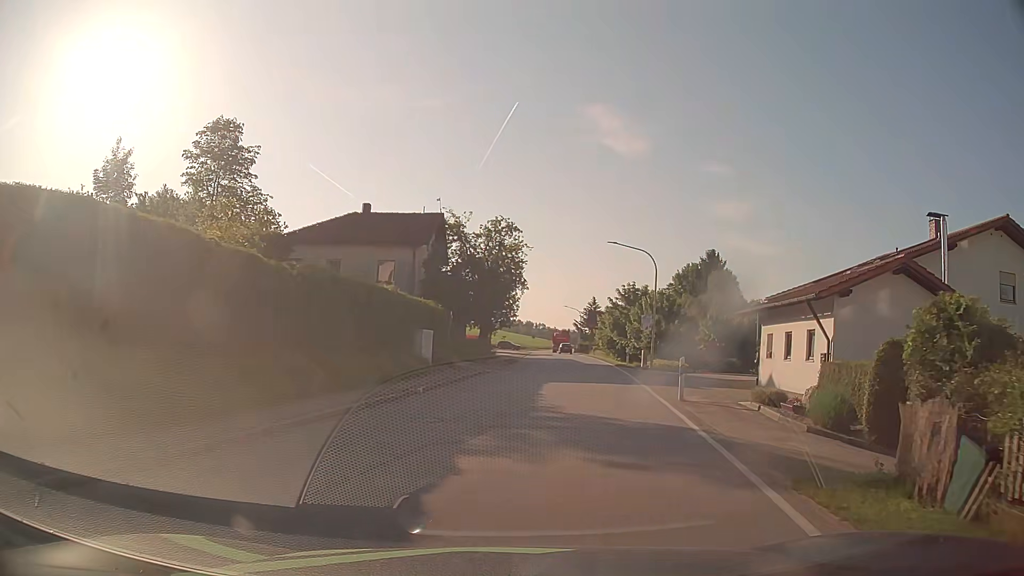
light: Day
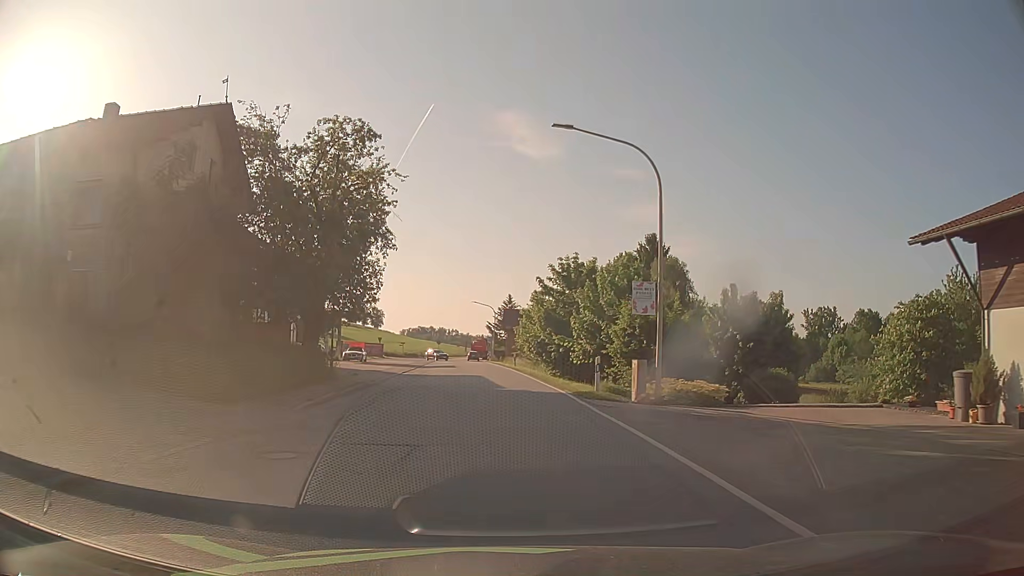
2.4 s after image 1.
(+2.2, +22.7) m; +7°
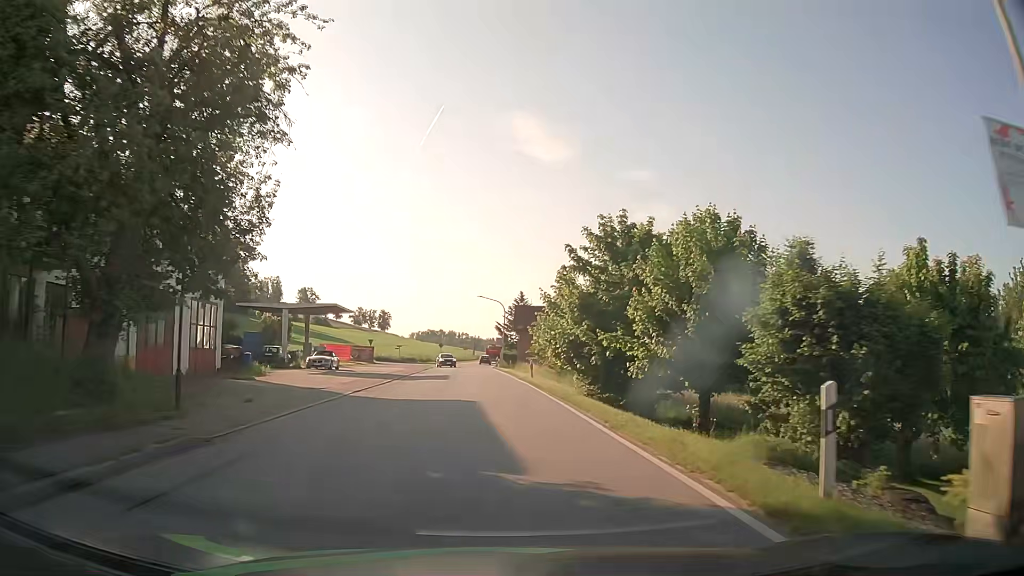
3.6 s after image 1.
(-0.1, +14.3) m; -1°
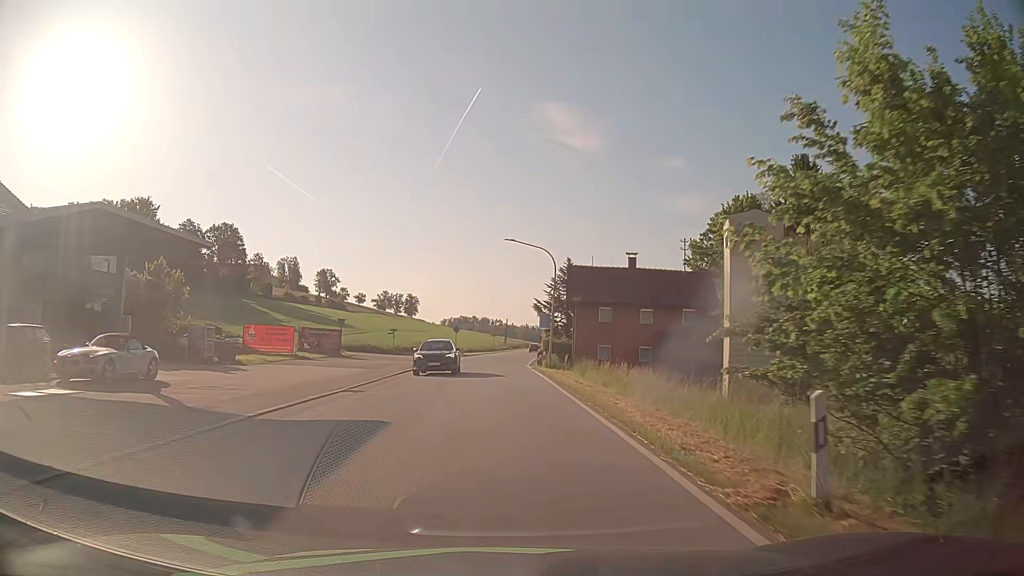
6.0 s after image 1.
(-0.9, +30.2) m; -3°
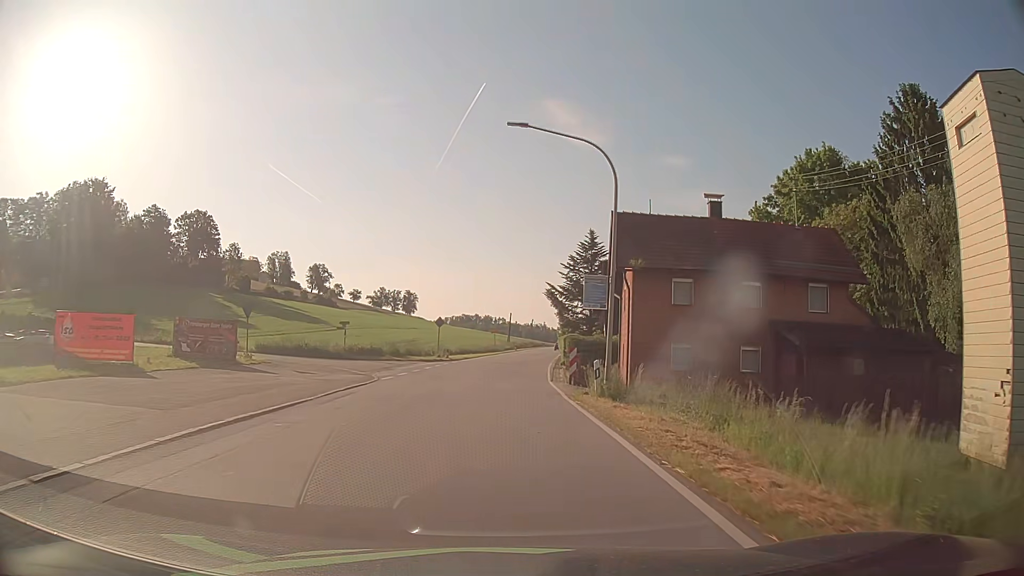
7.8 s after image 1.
(0.0, +20.5) m; 0°
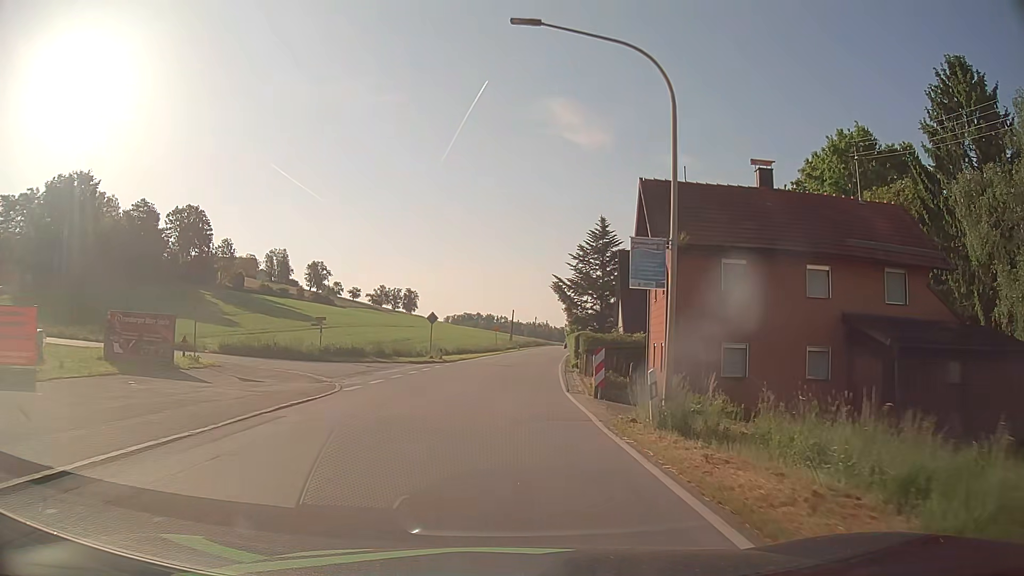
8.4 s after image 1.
(0.0, +6.2) m; 0°
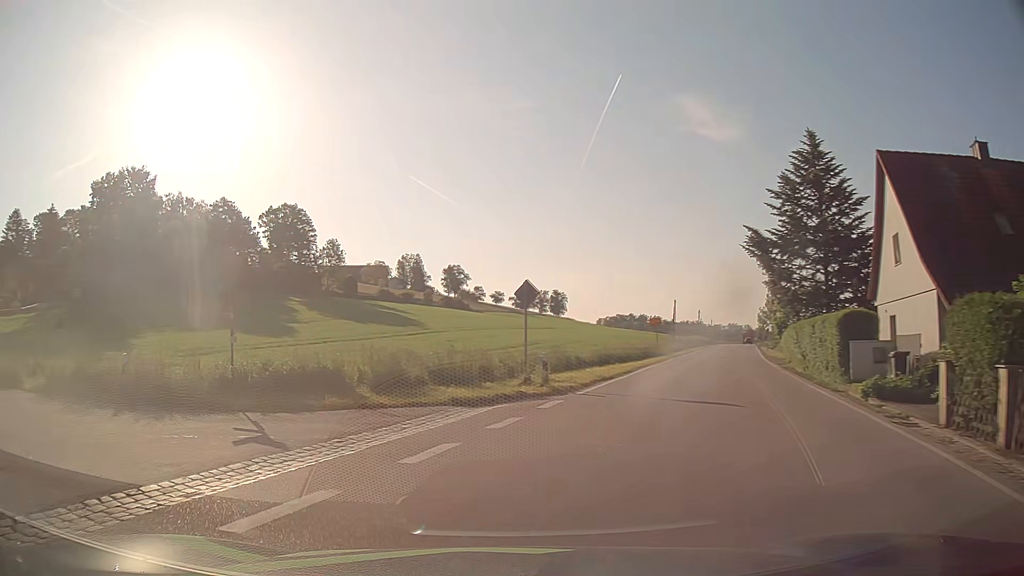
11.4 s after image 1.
(-0.6, +23.1) m; -13°
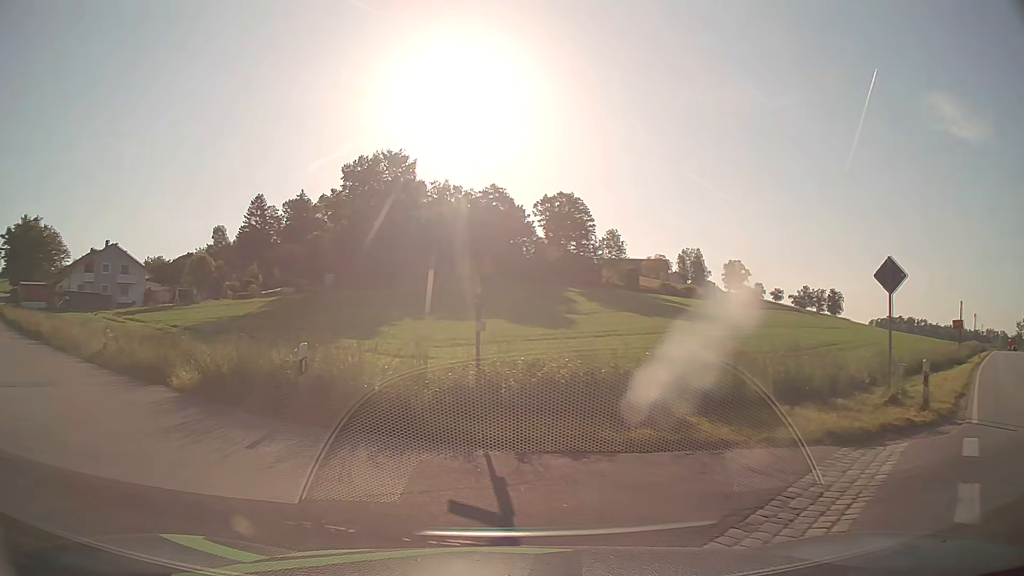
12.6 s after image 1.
(-1.0, +5.4) m; -24°
